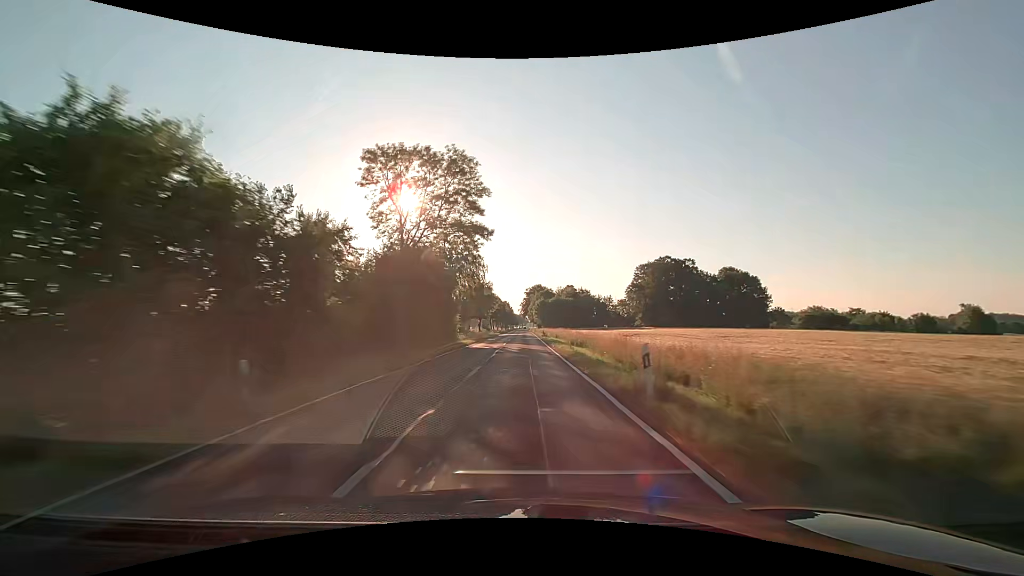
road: secondary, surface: asphalt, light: Day
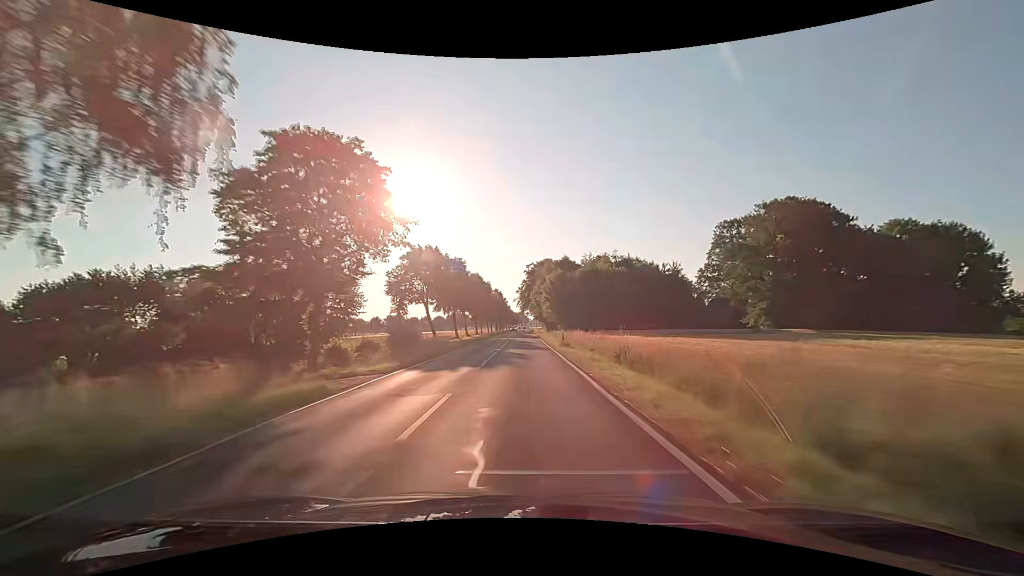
(+0.1, +79.0) m; 0°
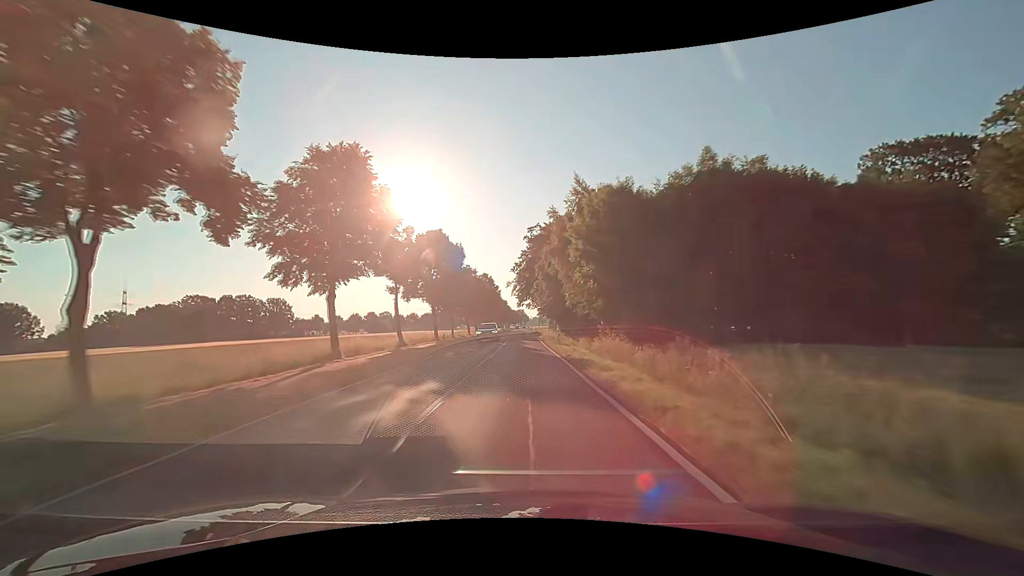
(+0.1, +47.4) m; 0°
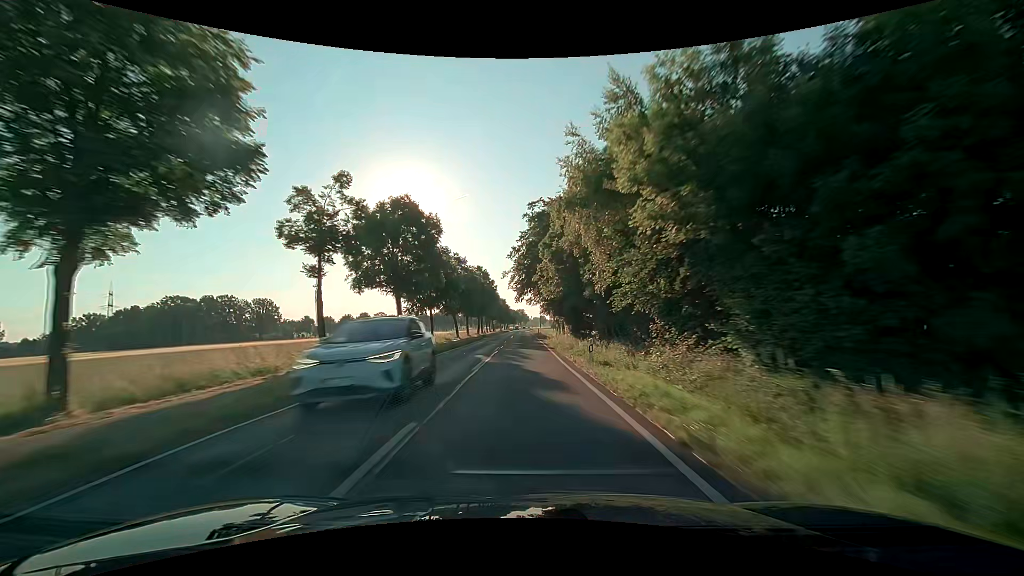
(0.0, +15.8) m; 0°
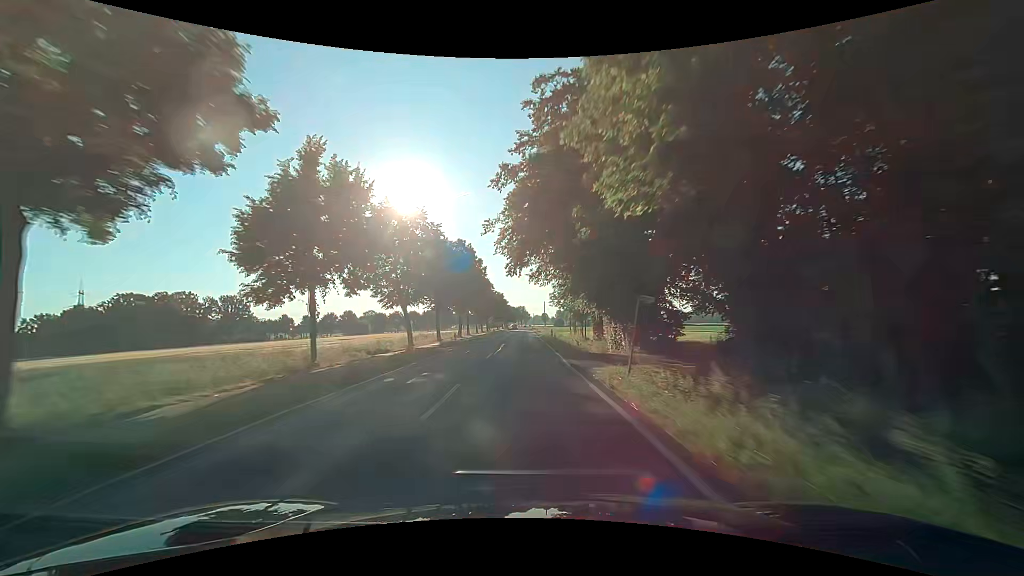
(-0.2, +31.5) m; 0°
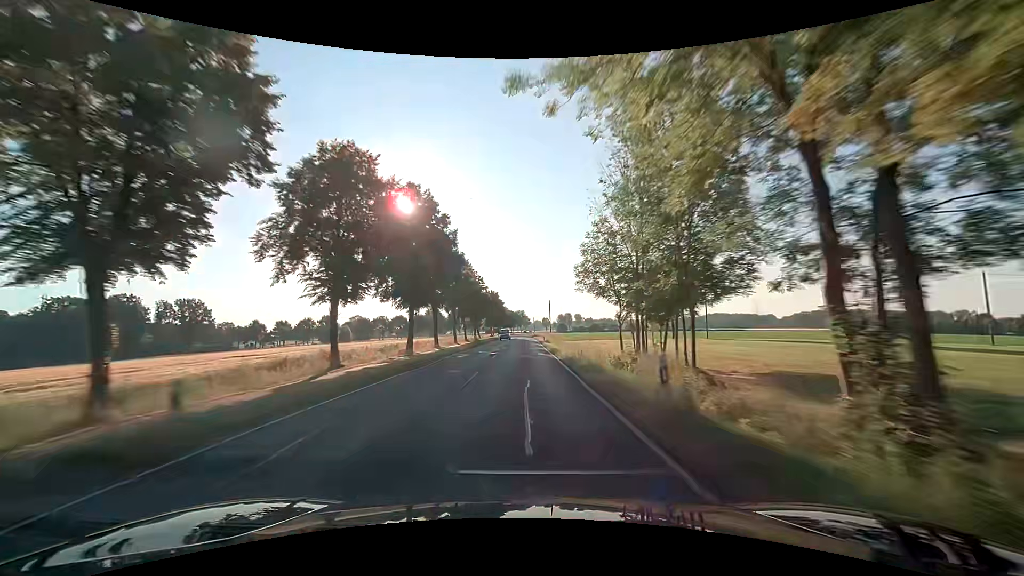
(0.0, +31.6) m; 0°
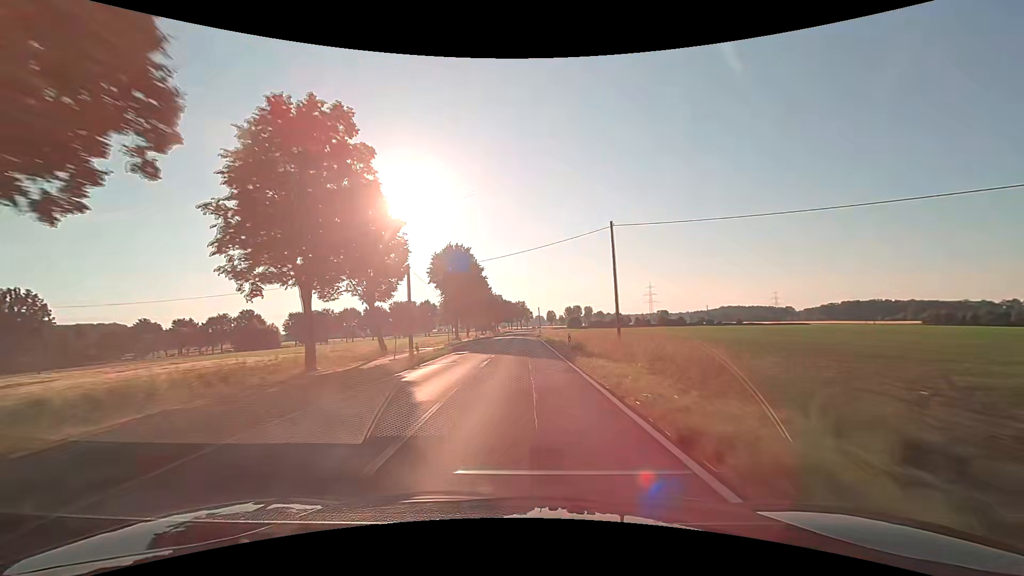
(0.0, +79.0) m; 0°
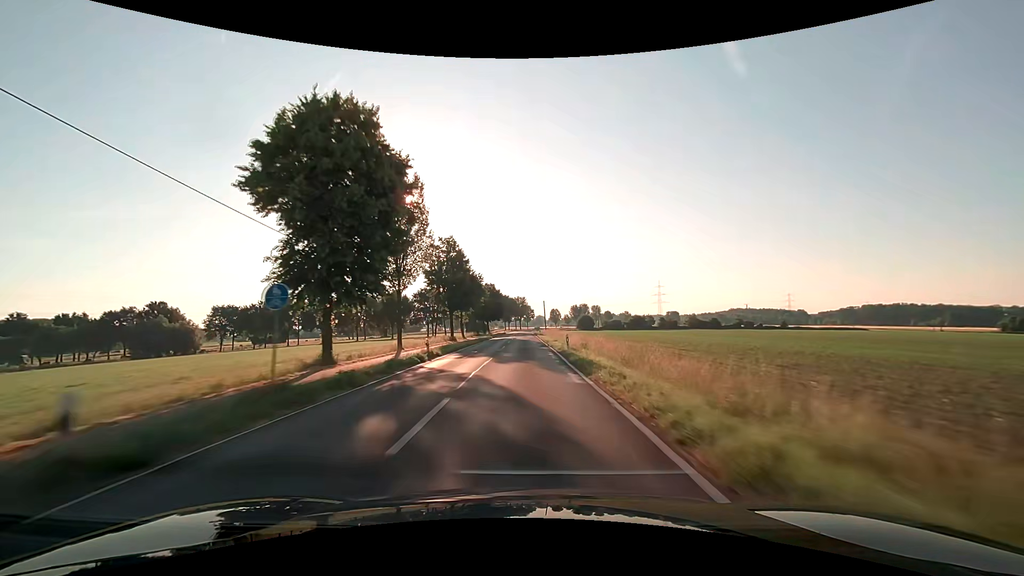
(0.0, +47.4) m; 0°
(0, +10) (0, +20) (0, +30) (0, +40) (0, +50) (0, +60) (0, +70) (0, +80) (0, +90) (0, +100) m
